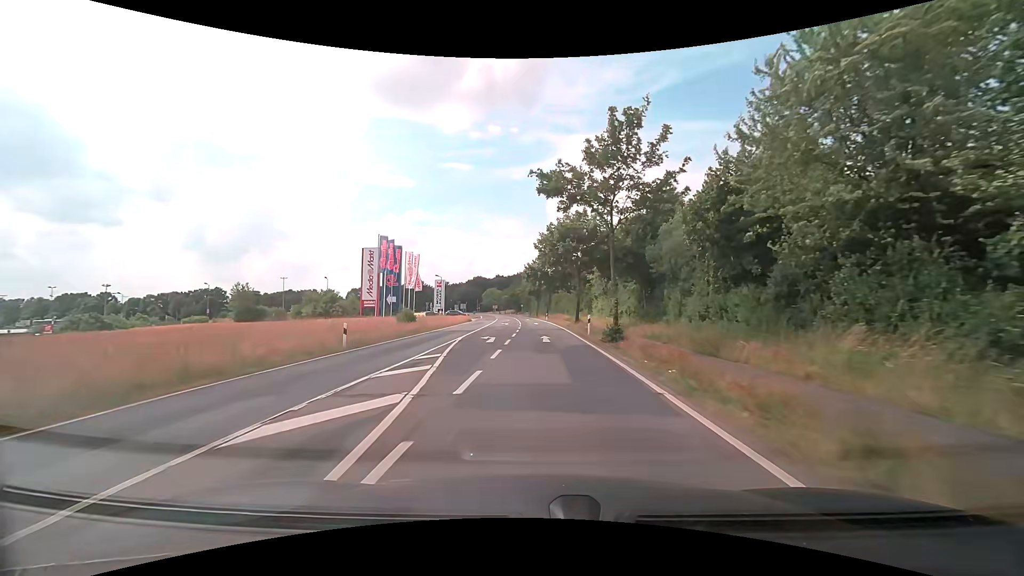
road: tertiary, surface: asphalt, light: Day
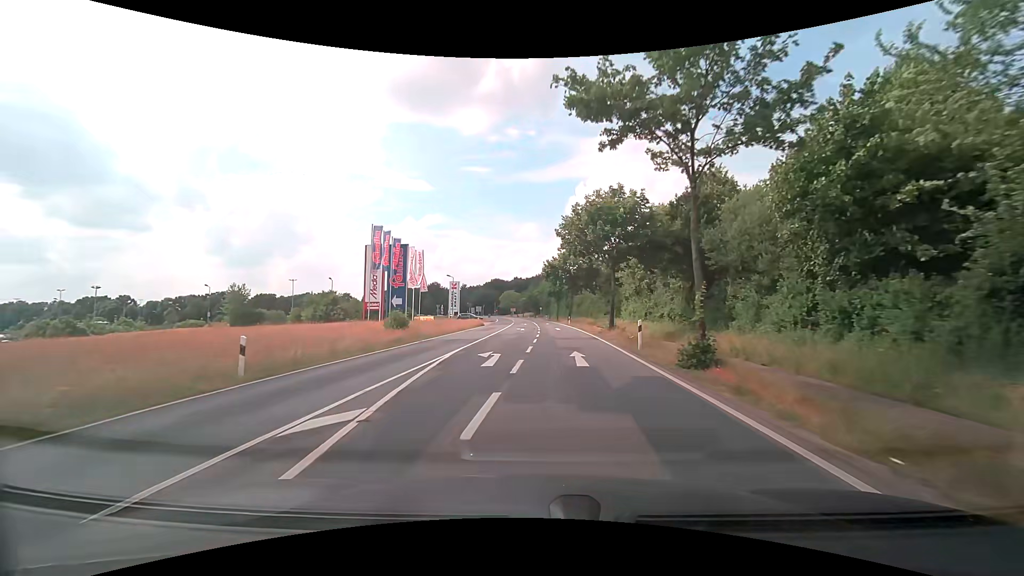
(-0.2, +8.6) m; -2°
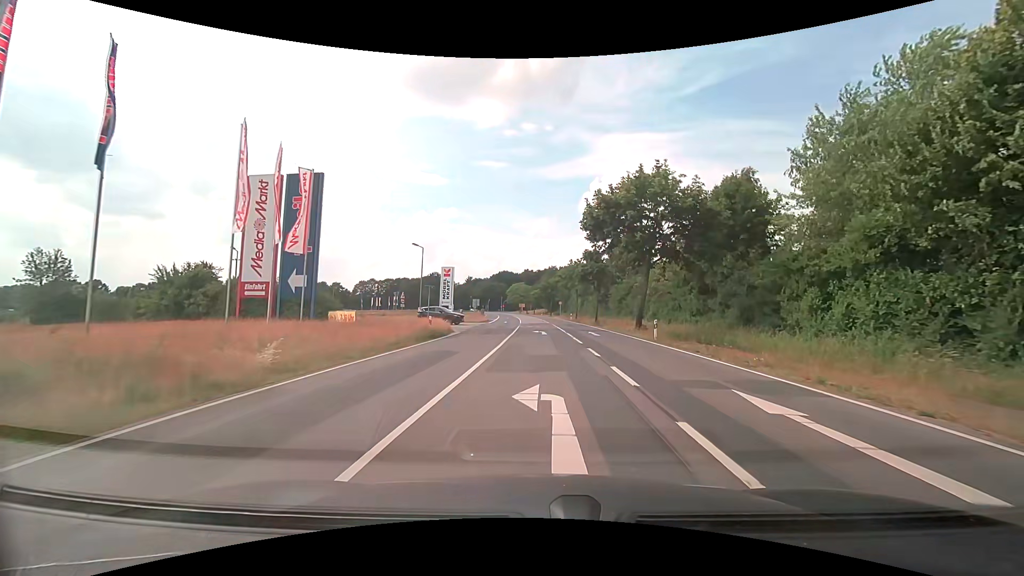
(-1.3, +37.8) m; -2°
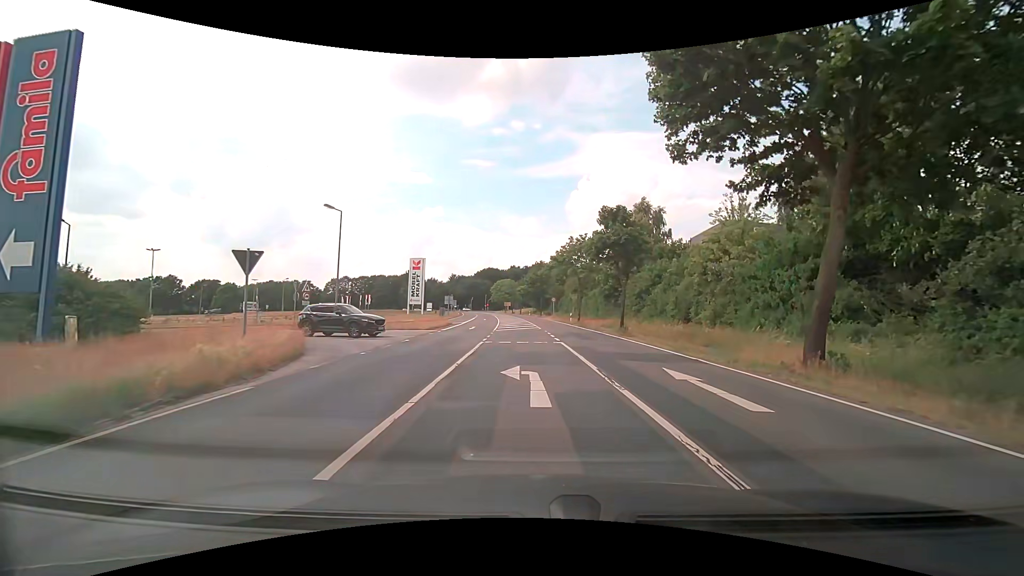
(+0.4, +21.3) m; +2°
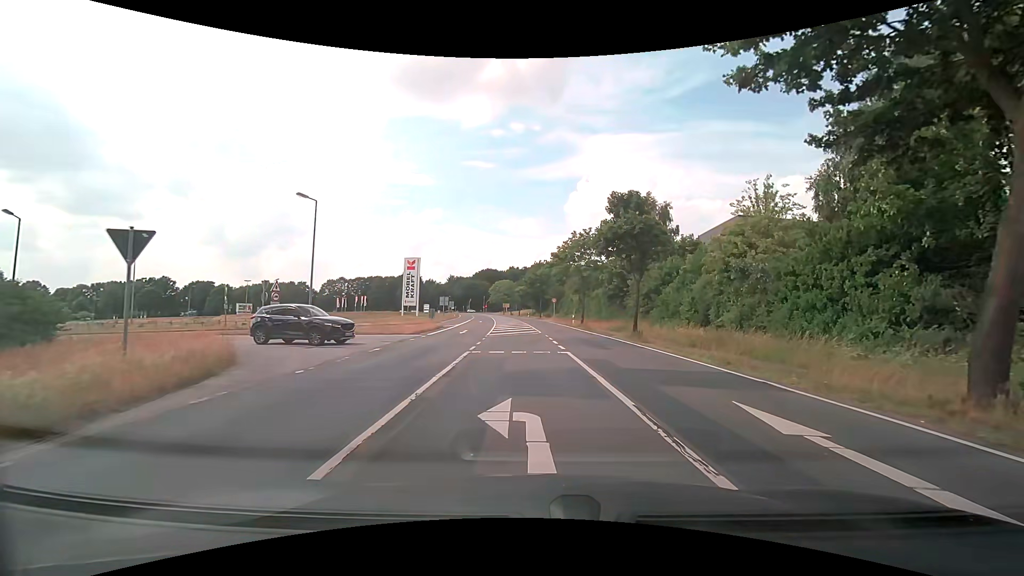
(0.0, +4.1) m; 0°
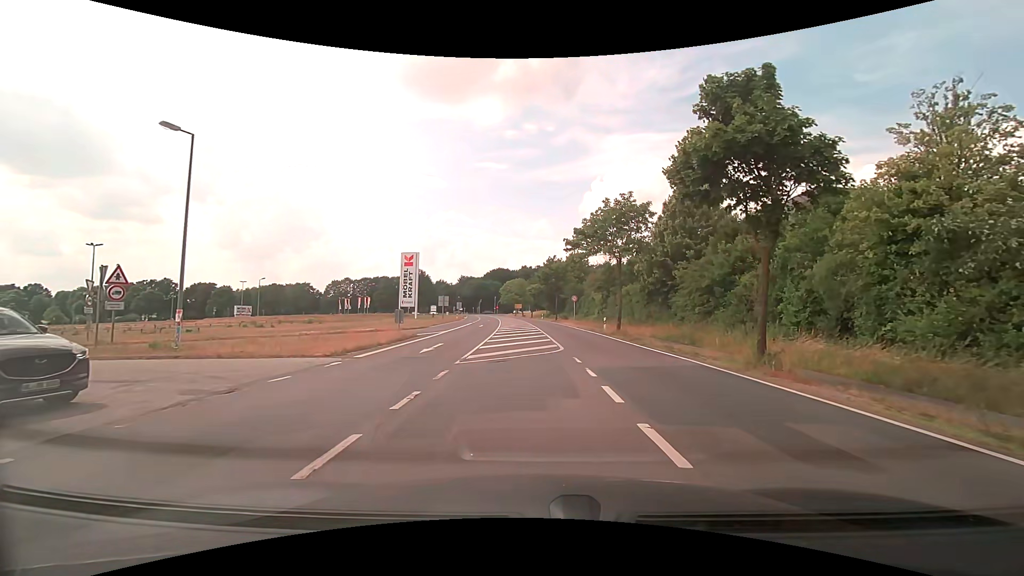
(0.0, +13.2) m; 0°
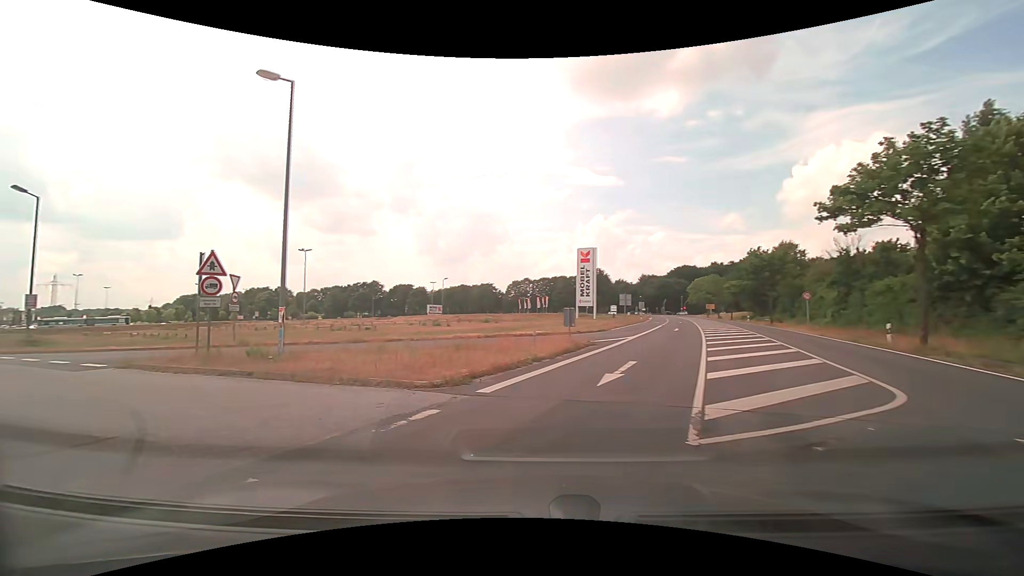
(-1.1, +7.9) m; -20°
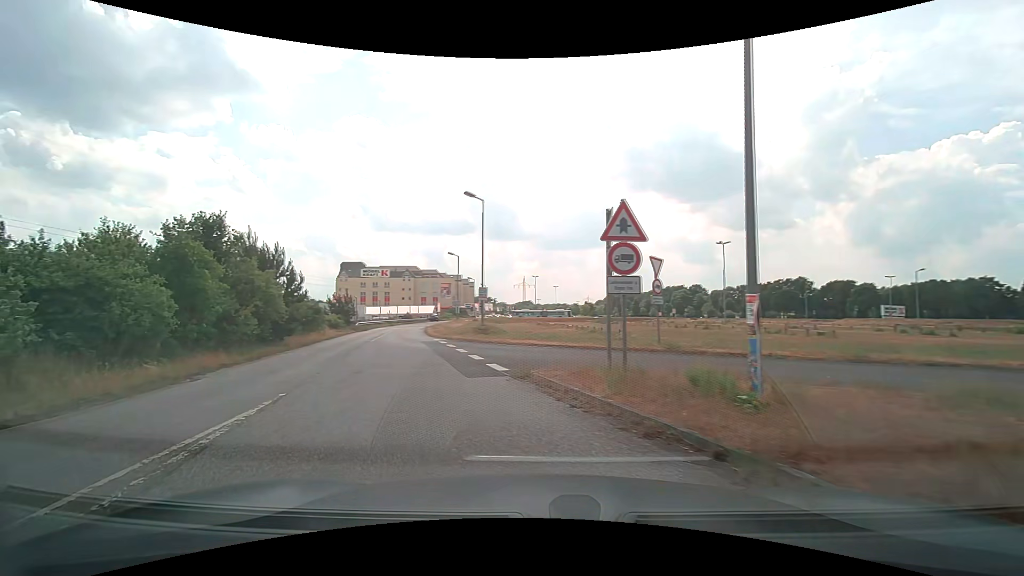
(-3.3, +7.7) m; -45°
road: service
(-2, +10) (-5, +19) (-8, +29) (-11, +38) (-13, +48) (-15, +58) (-16, +68) (-17, +78) (-17, +88) (-18, +98) m
